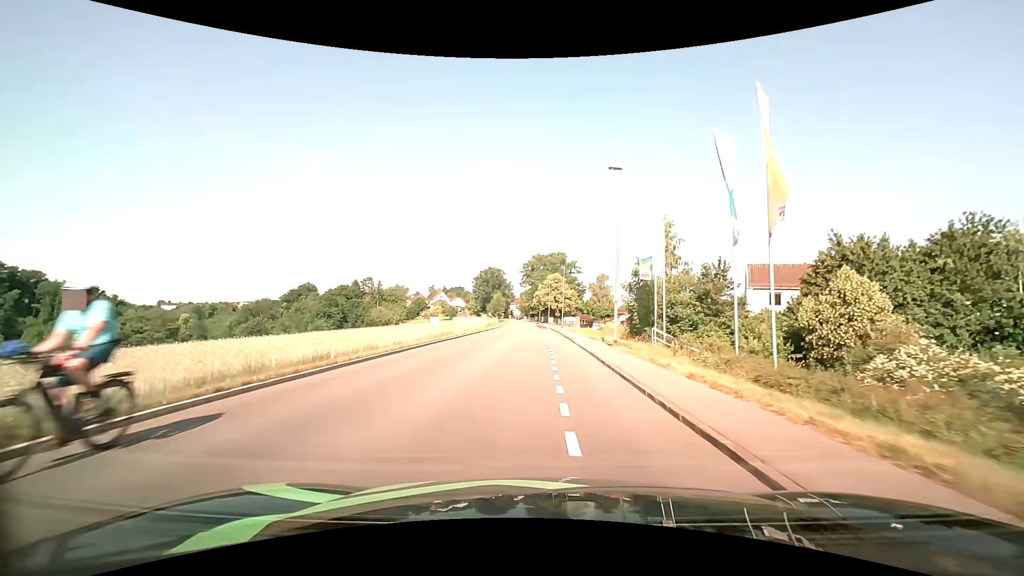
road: tertiary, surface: asphalt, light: Day
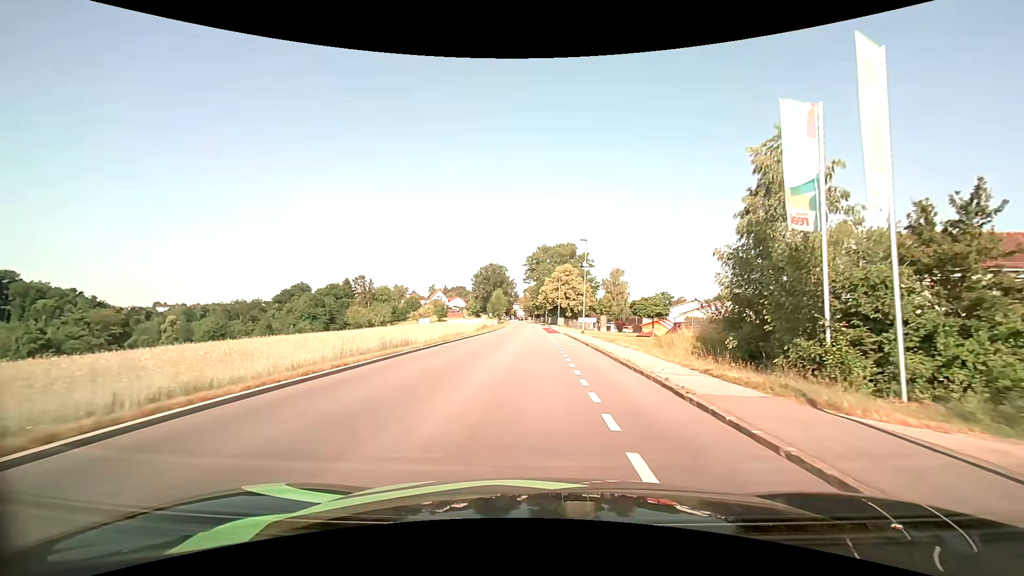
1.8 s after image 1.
(-0.4, +21.2) m; -1°
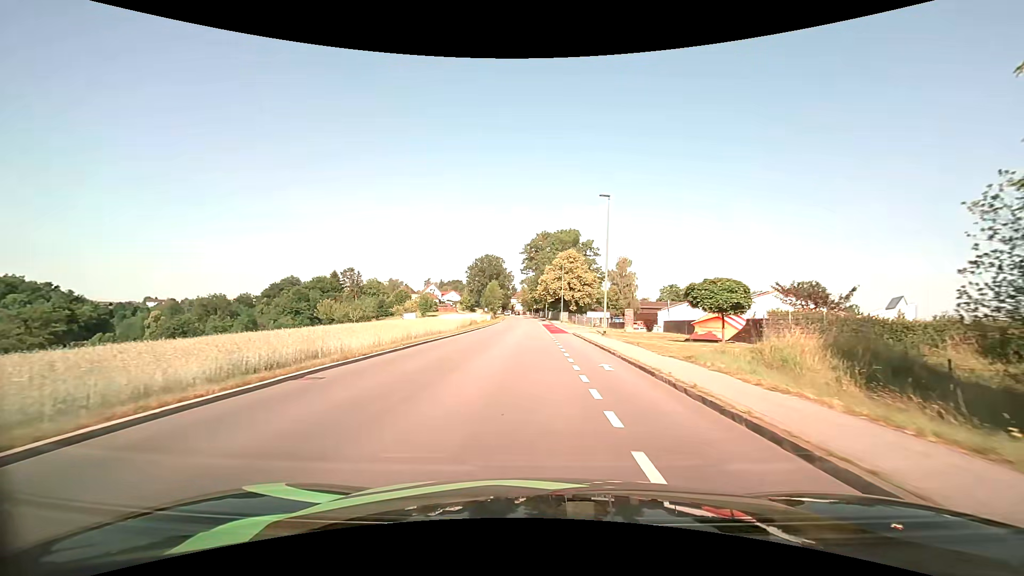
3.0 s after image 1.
(0.0, +14.1) m; 0°
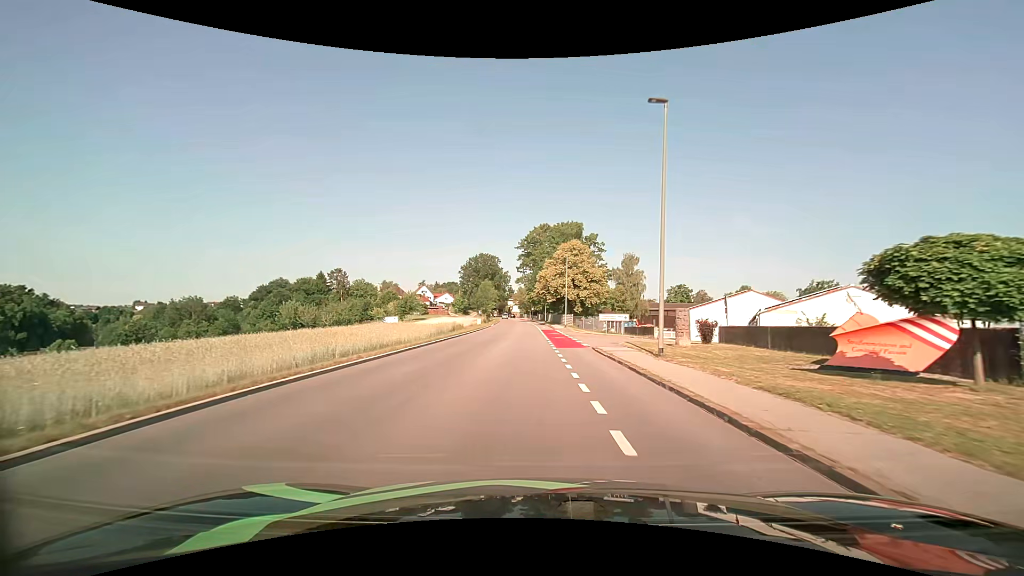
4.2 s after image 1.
(0.0, +13.0) m; 0°
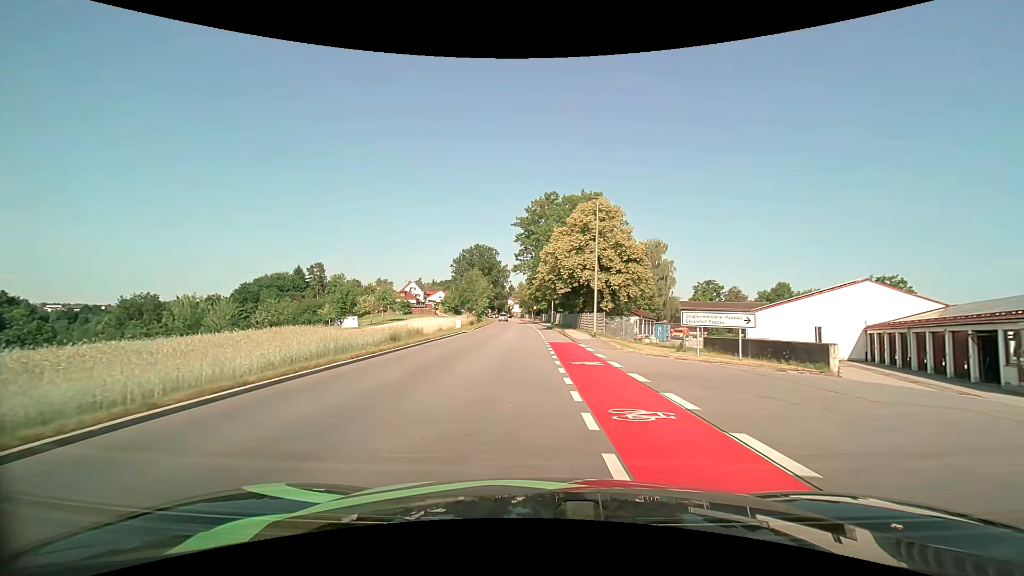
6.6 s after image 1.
(0.0, +25.1) m; 0°
